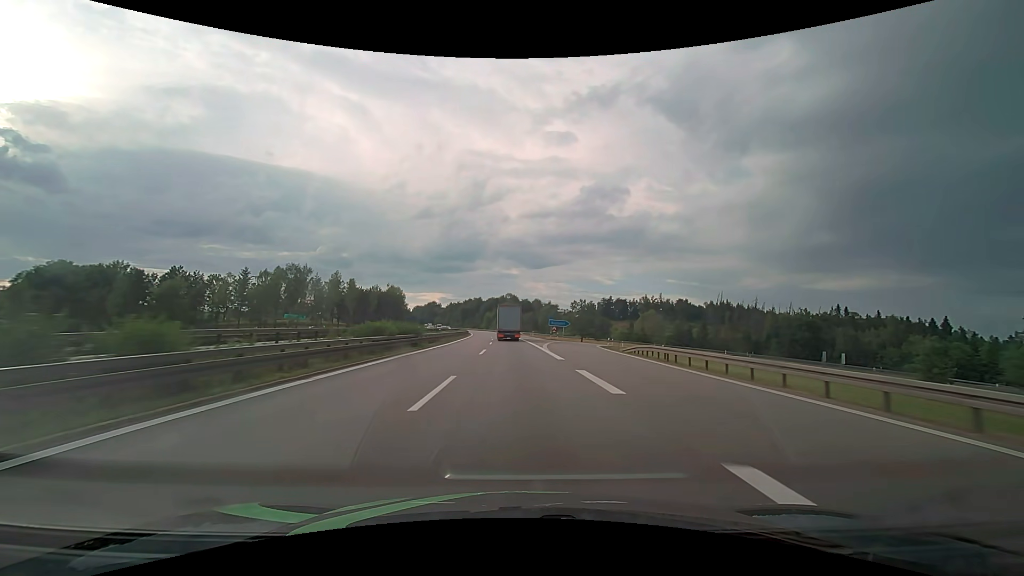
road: motorway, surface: asphalt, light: Day
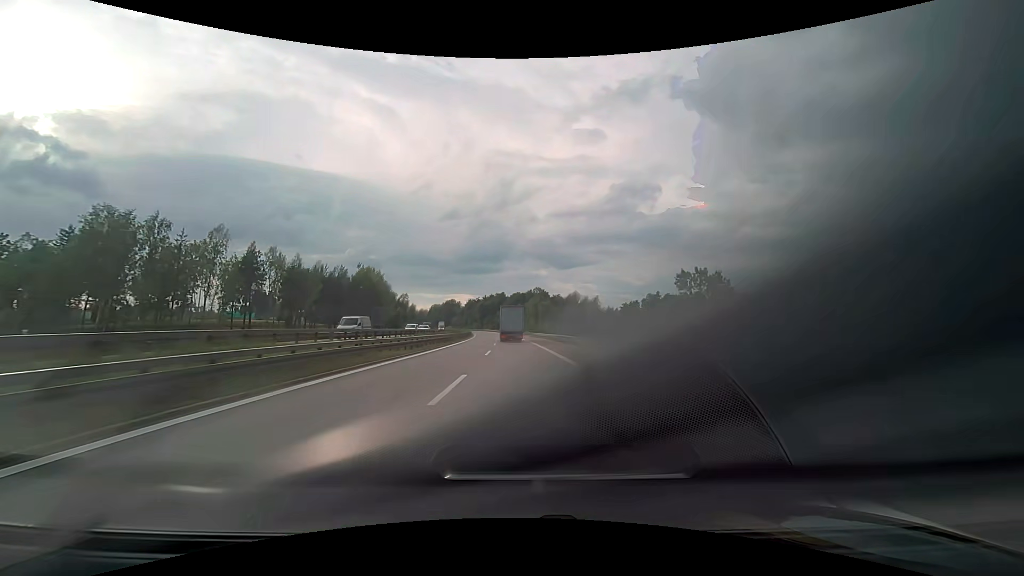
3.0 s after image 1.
(-2.0, +72.2) m; -3°
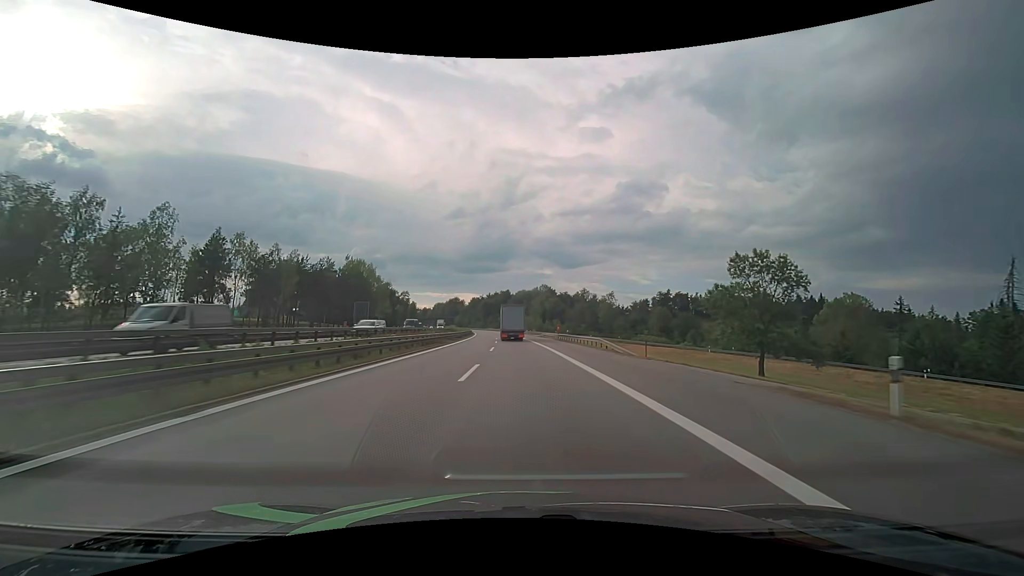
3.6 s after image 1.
(-0.1, +14.4) m; -1°
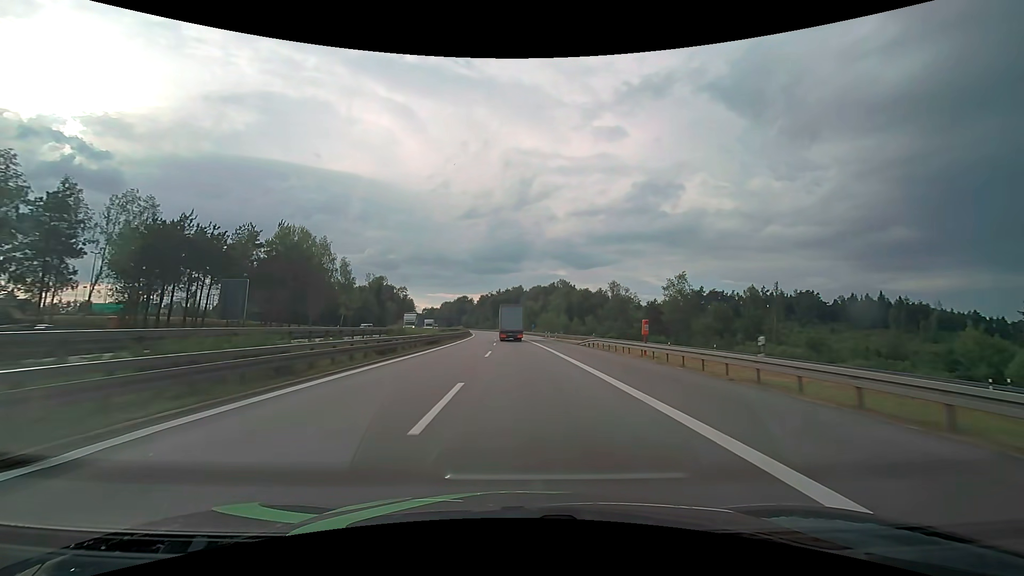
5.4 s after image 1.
(-0.6, +43.1) m; -2°
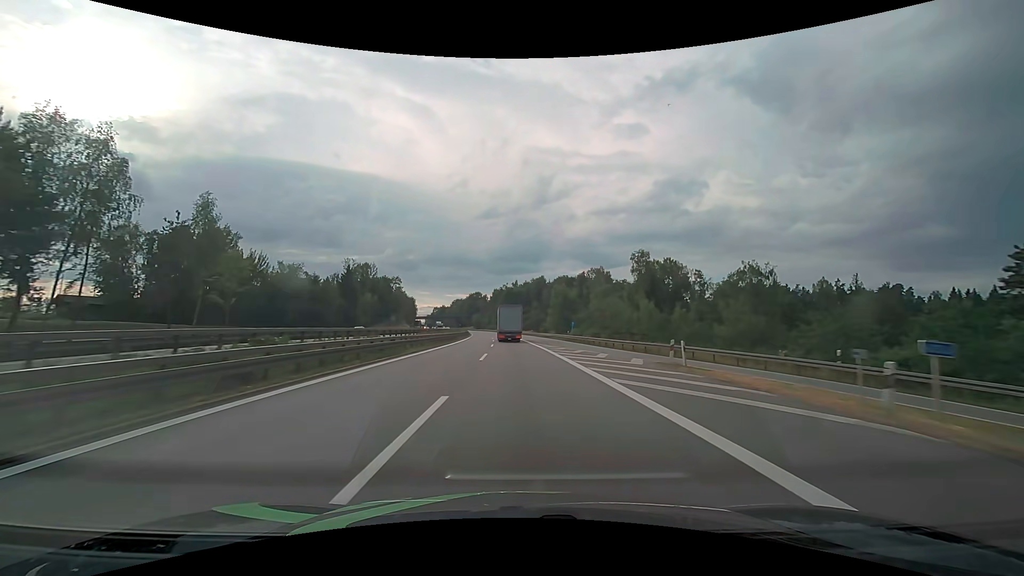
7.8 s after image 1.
(-1.0, +57.2) m; -2°
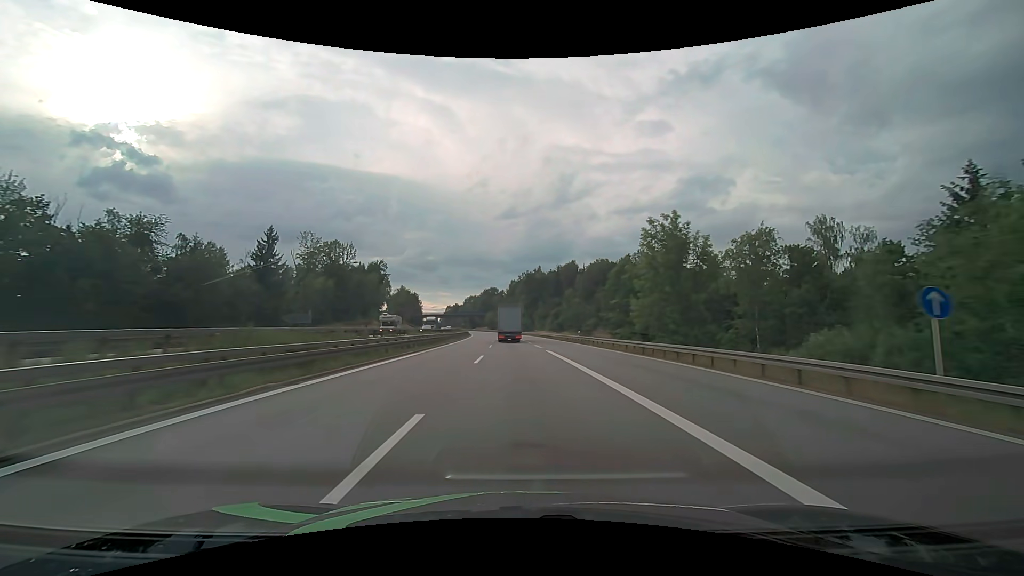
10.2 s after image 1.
(-1.2, +57.0) m; -2°
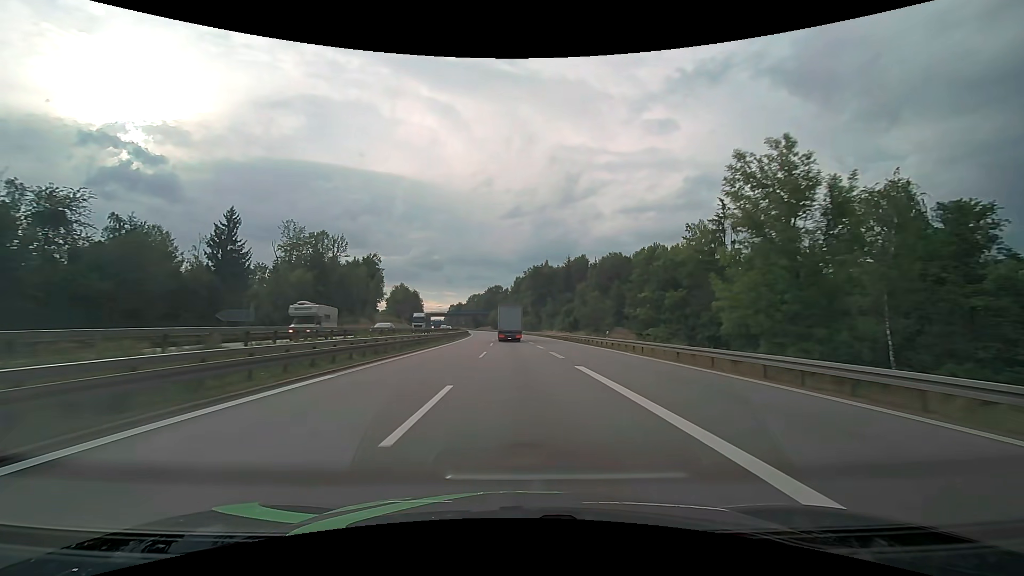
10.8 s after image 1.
(-0.1, +14.2) m; -1°
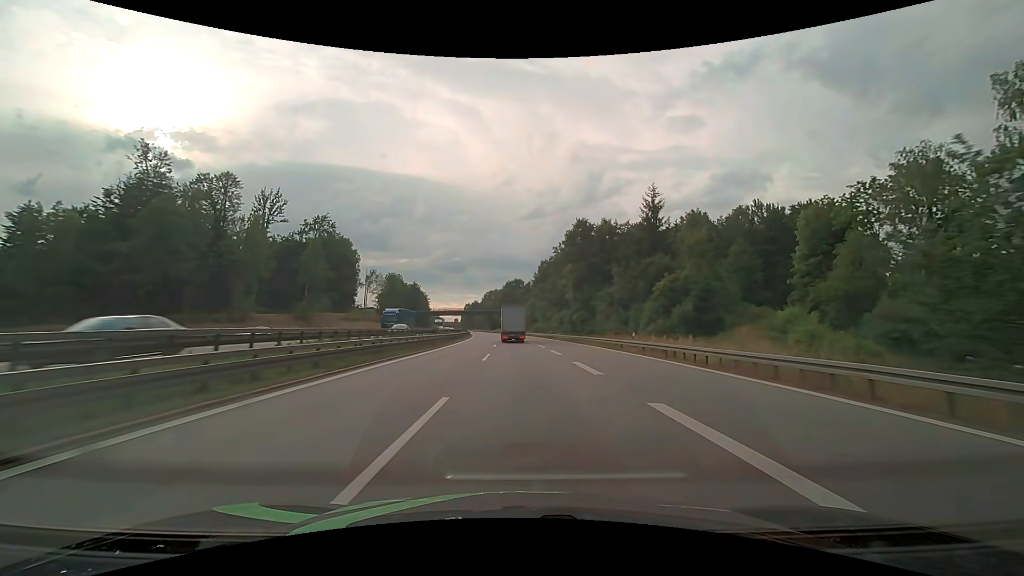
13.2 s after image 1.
(-1.2, +56.7) m; -3°
(0, +10) (0, +20) (0, +30) (0, +40) (-1, +50) (-1, +60) (-2, +70) (-2, +80) (-3, +90) (-3, +100) m
